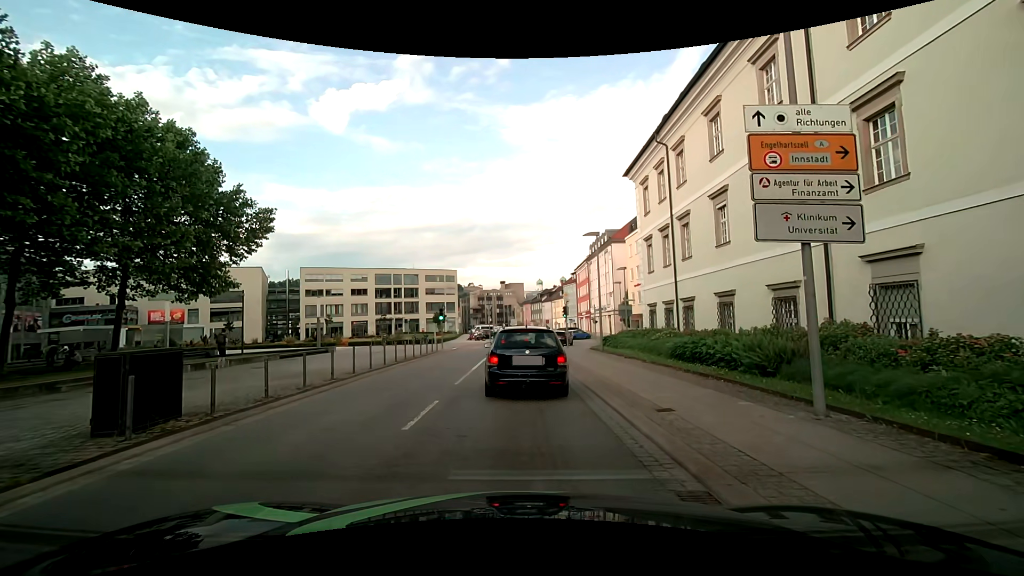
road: tertiary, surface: asphalt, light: Day
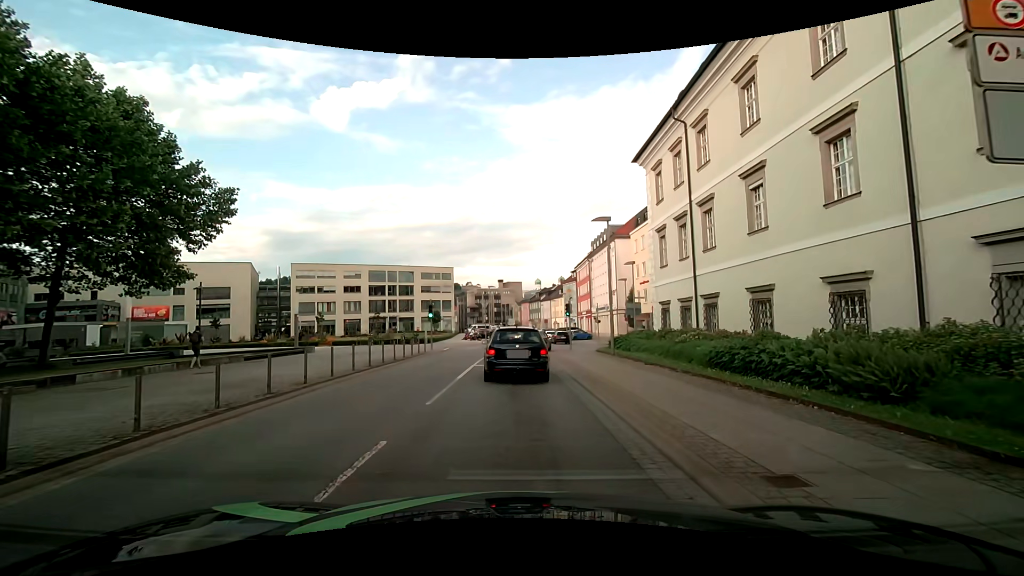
(-0.1, +3.9) m; -1°
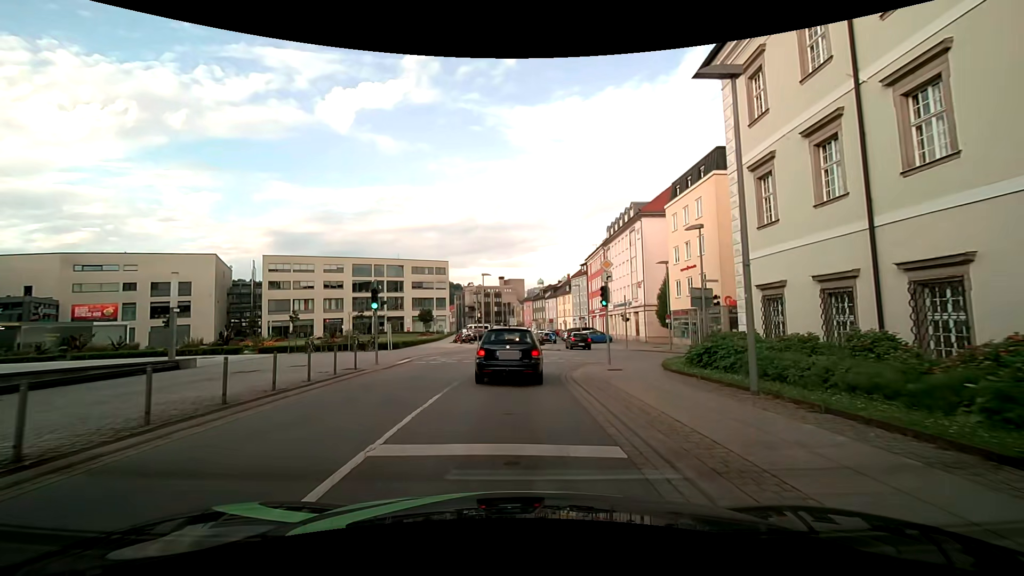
(0.0, +14.4) m; 0°
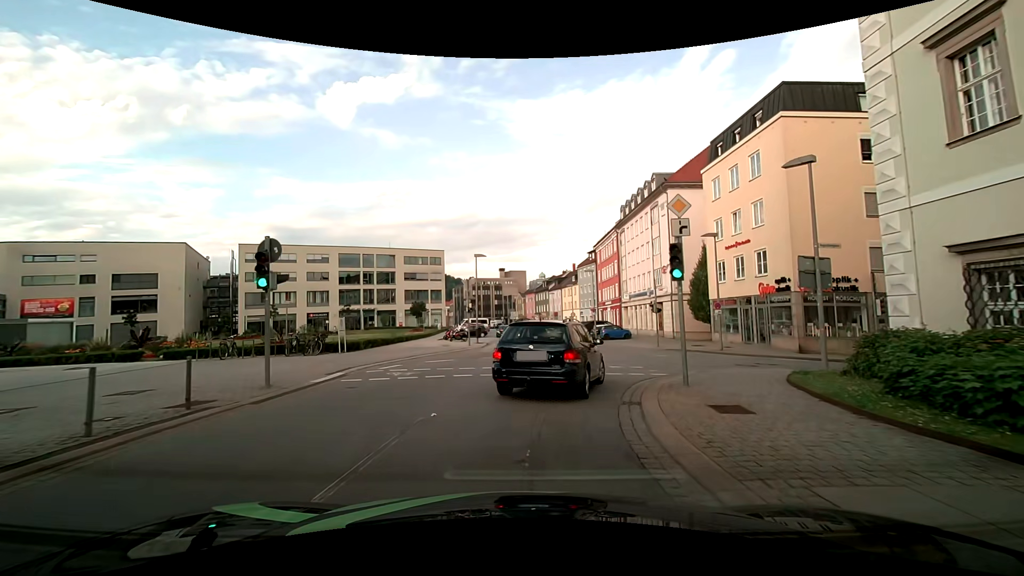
(0.0, +9.1) m; -1°
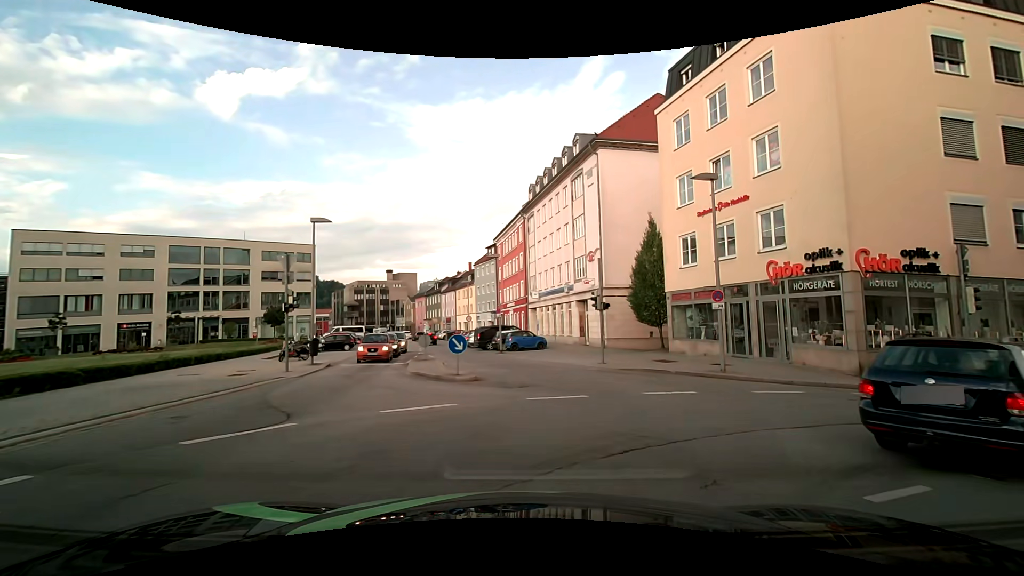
(+1.0, +13.4) m; +12°
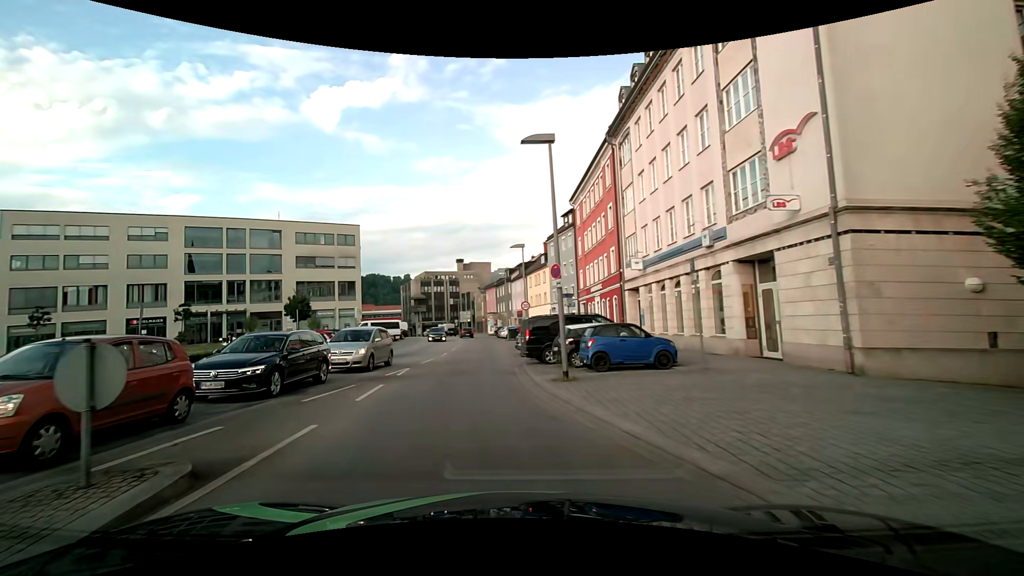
(+0.5, +20.9) m; -11°
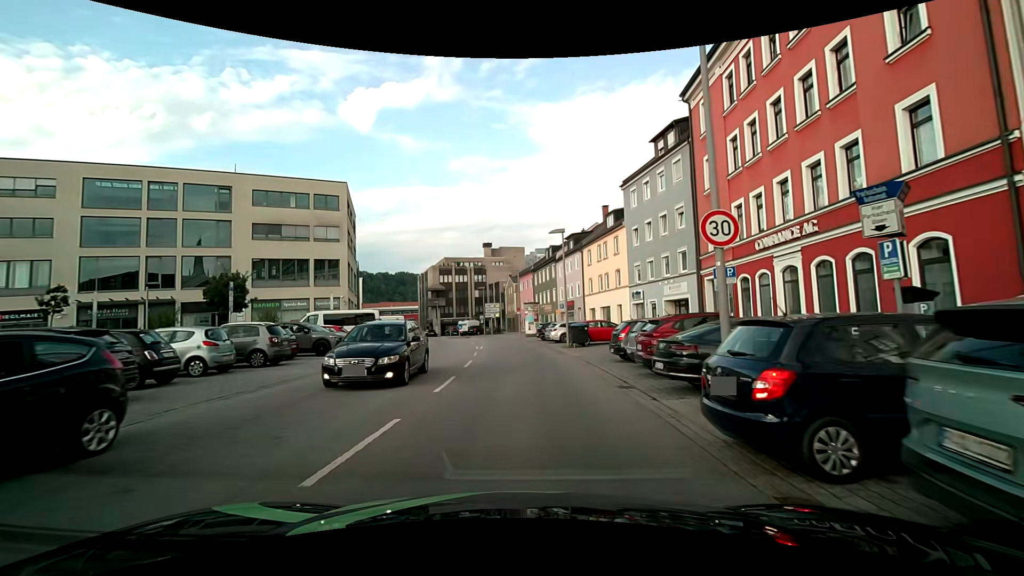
(-1.6, +23.4) m; -3°
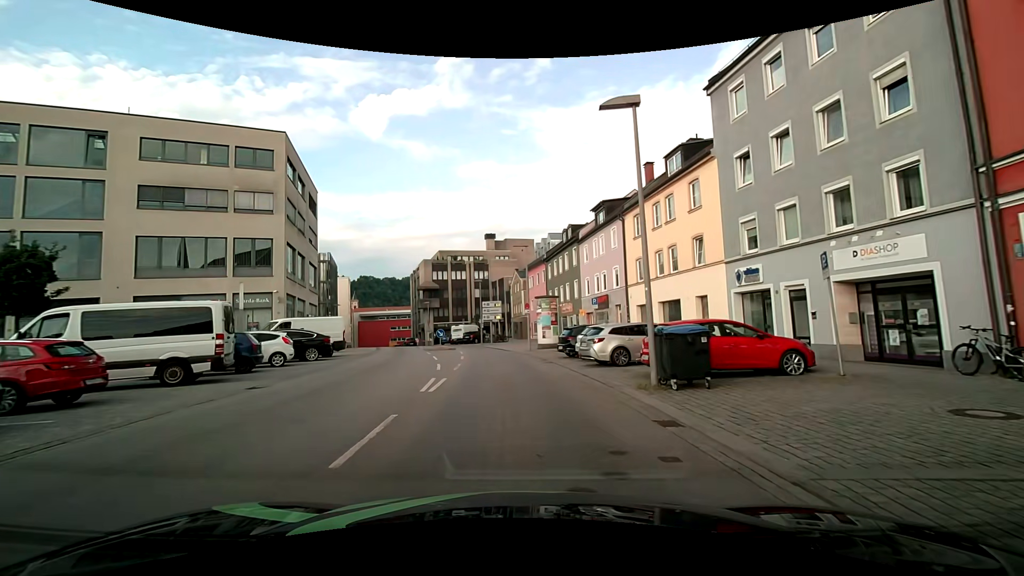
(+0.2, +17.0) m; 0°
(0, +10) (-1, +20) (-2, +30) (-4, +40) (-6, +49) (-9, +59) (-13, +68) (-17, +77) (-20, +87) (-24, +96) m
